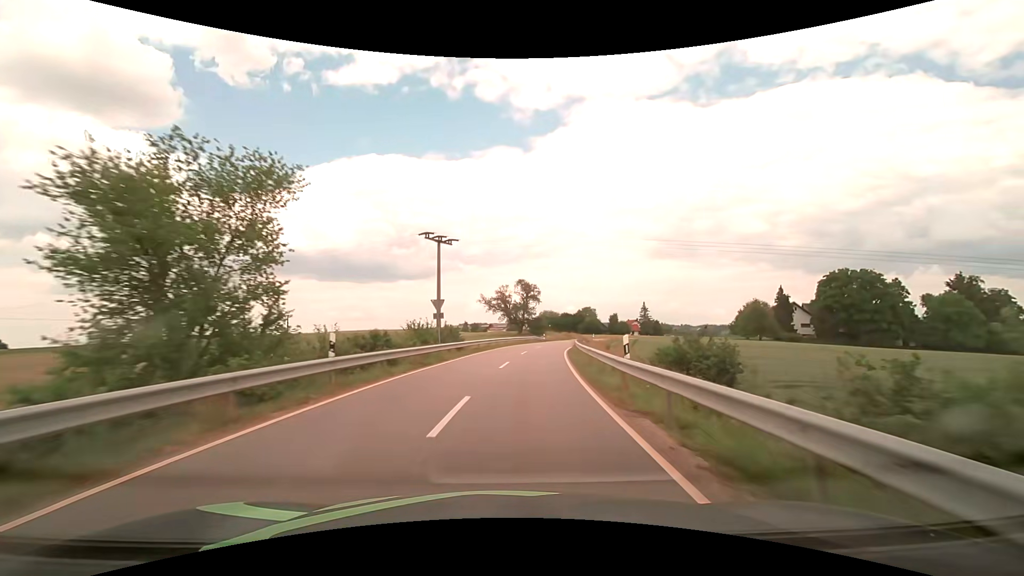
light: Day
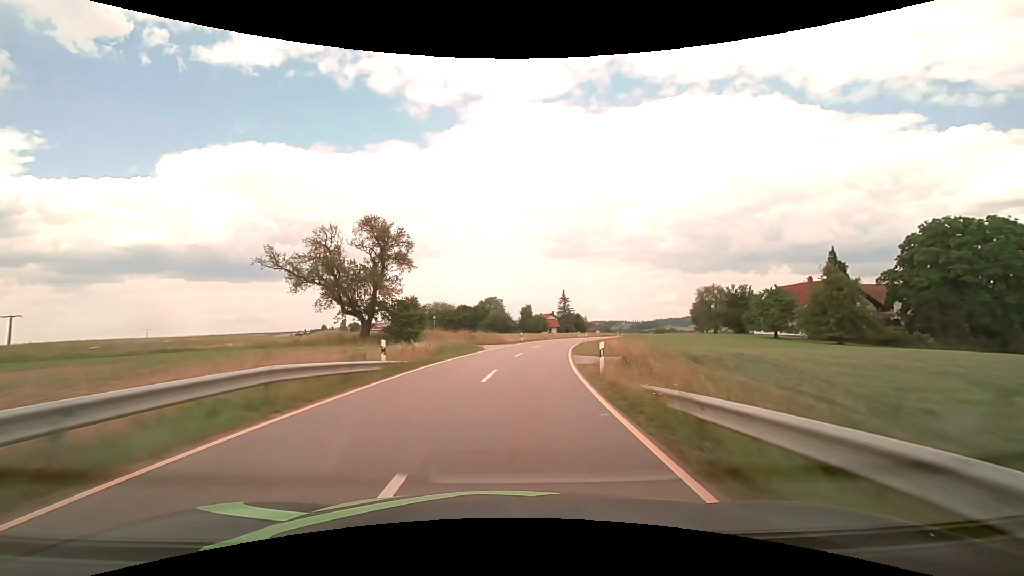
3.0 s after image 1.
(+5.7, +54.2) m; +12°
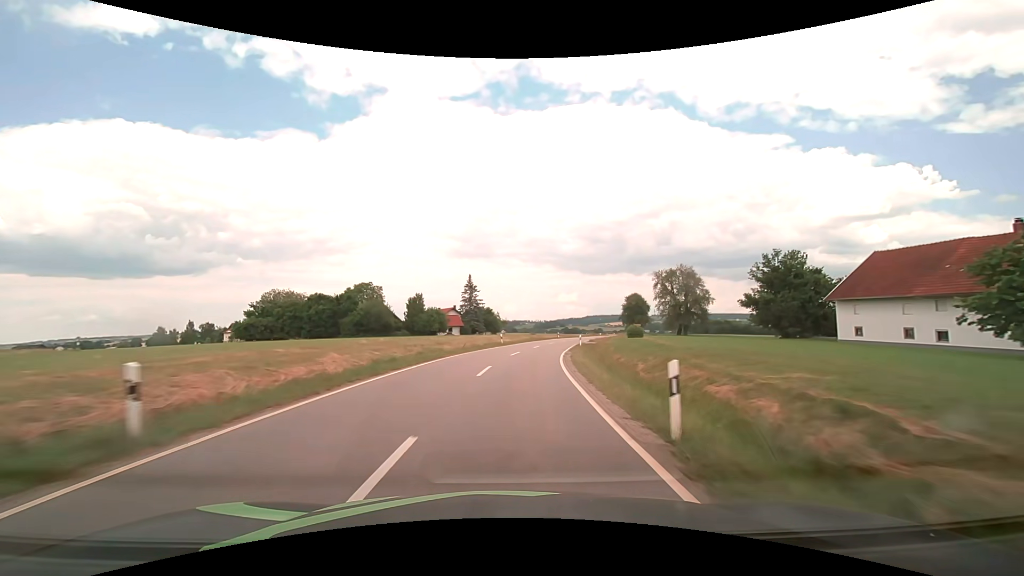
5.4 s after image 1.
(+4.9, +46.9) m; +11°
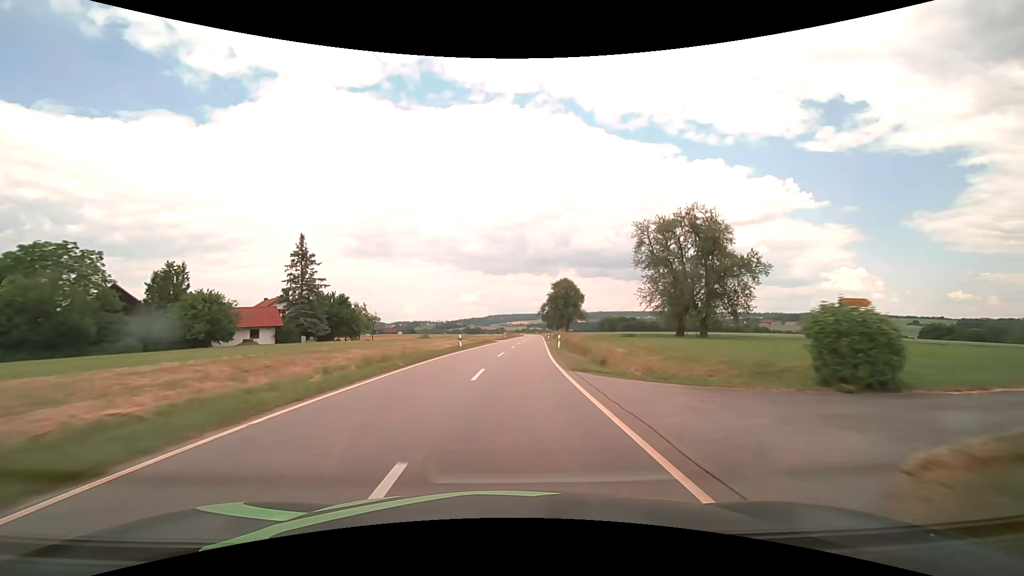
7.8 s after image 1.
(+4.8, +49.6) m; +11°
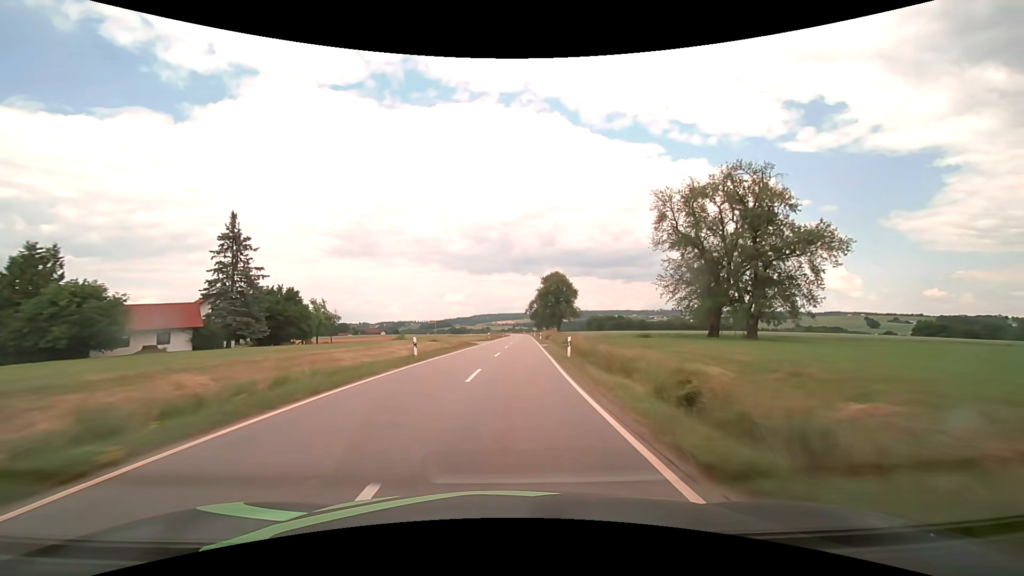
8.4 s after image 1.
(+0.2, +12.9) m; +2°
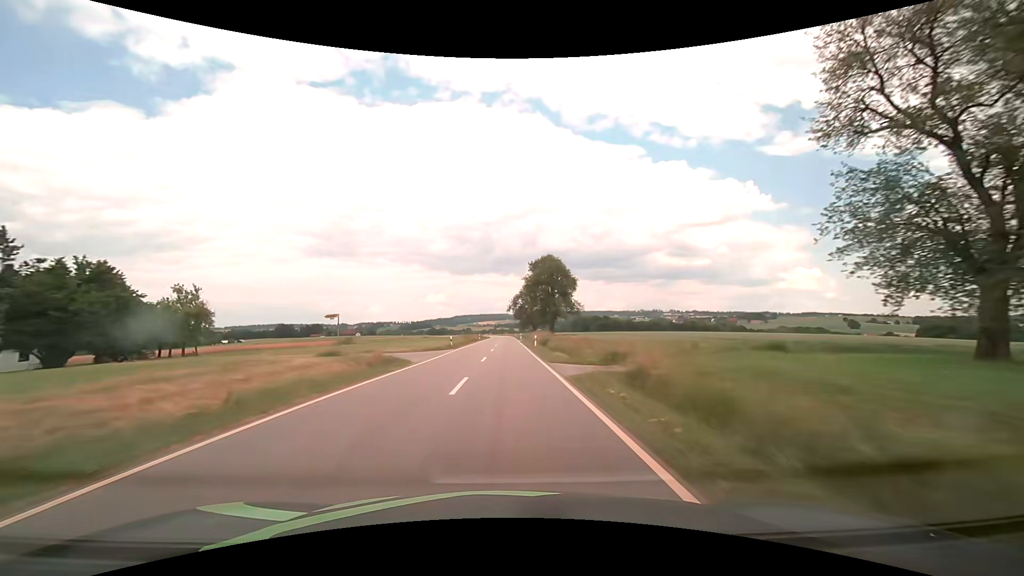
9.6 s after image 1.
(+0.7, +26.5) m; +2°
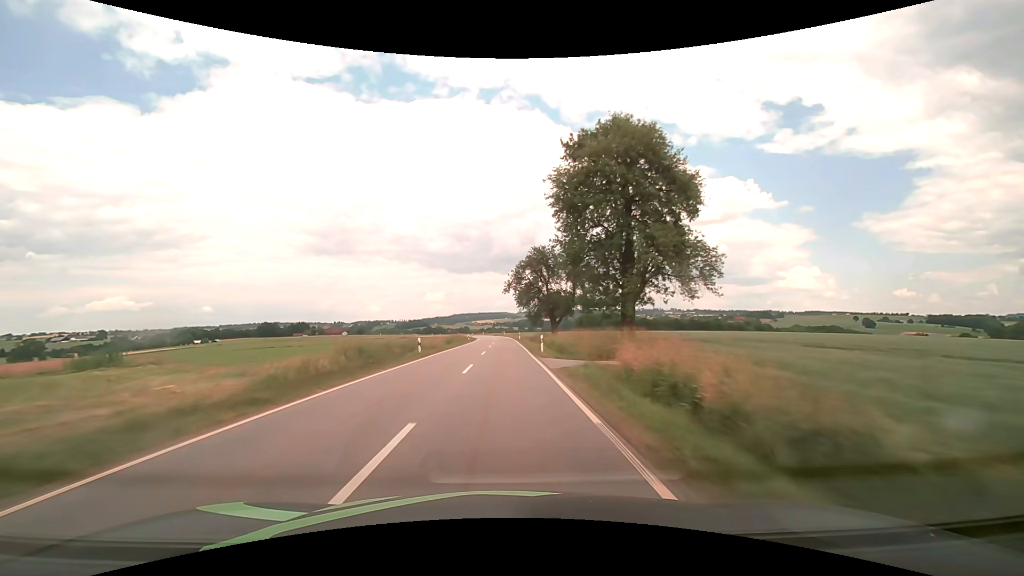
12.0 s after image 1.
(+0.2, +56.4) m; 0°
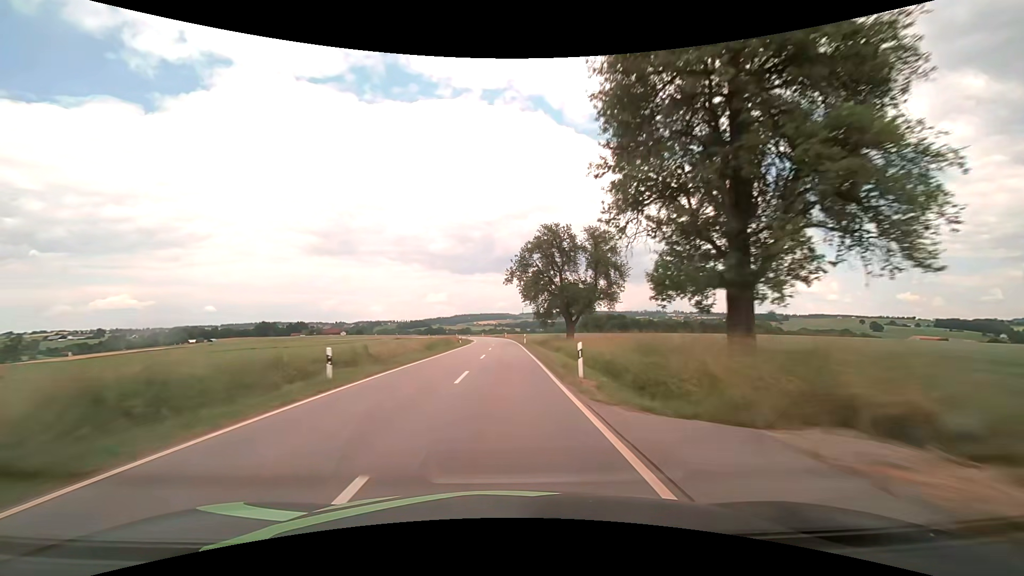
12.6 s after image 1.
(0.0, +14.7) m; 0°
(0, +10) (0, +20) (0, +30) (0, +40) (0, +50) (0, +60) (-1, +70) (-1, +80) (-2, +90) (-3, +100) m
